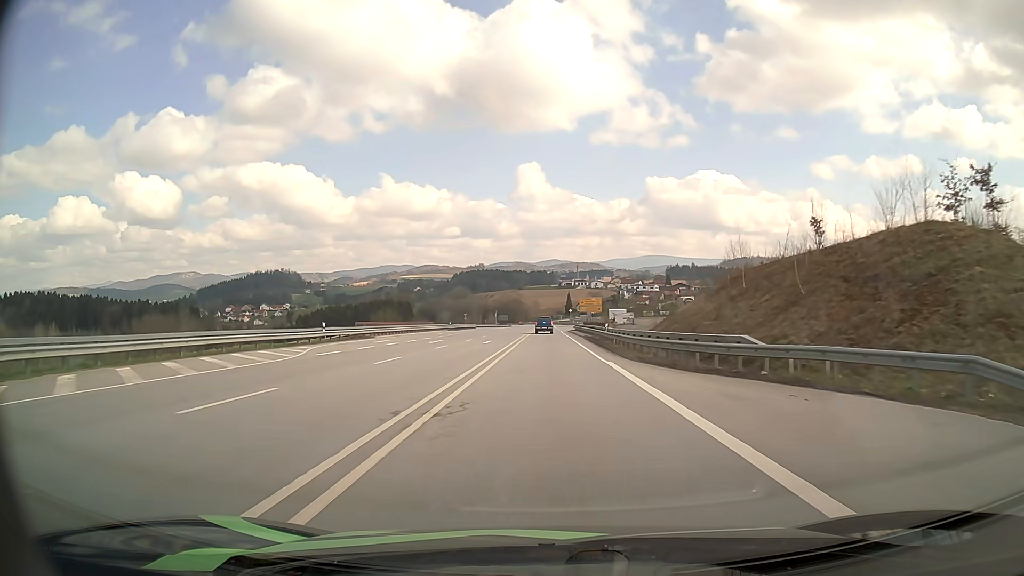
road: primary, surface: asphalt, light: Day
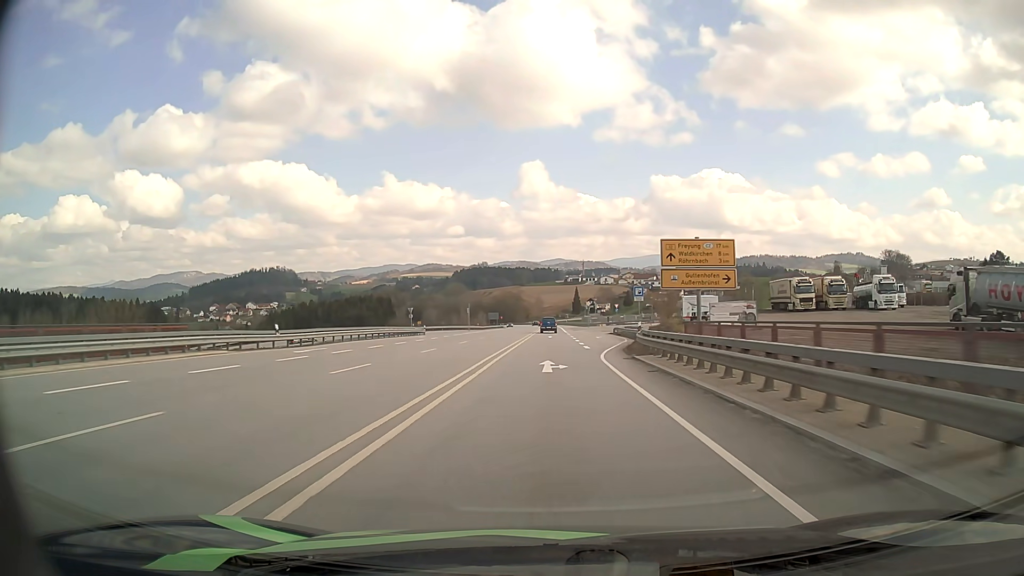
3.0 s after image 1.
(-0.1, +64.3) m; 0°
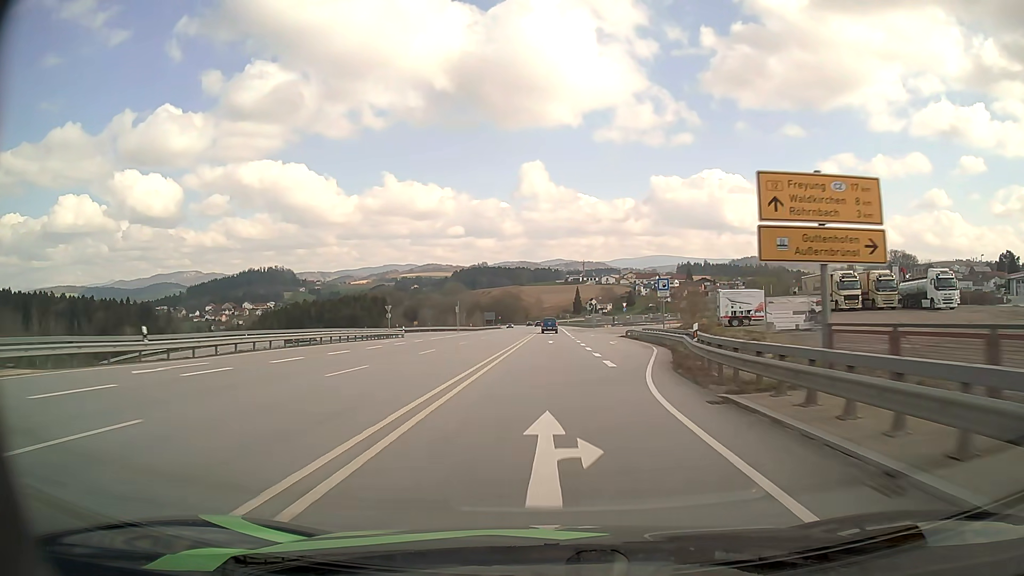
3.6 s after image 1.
(0.0, +12.6) m; 0°
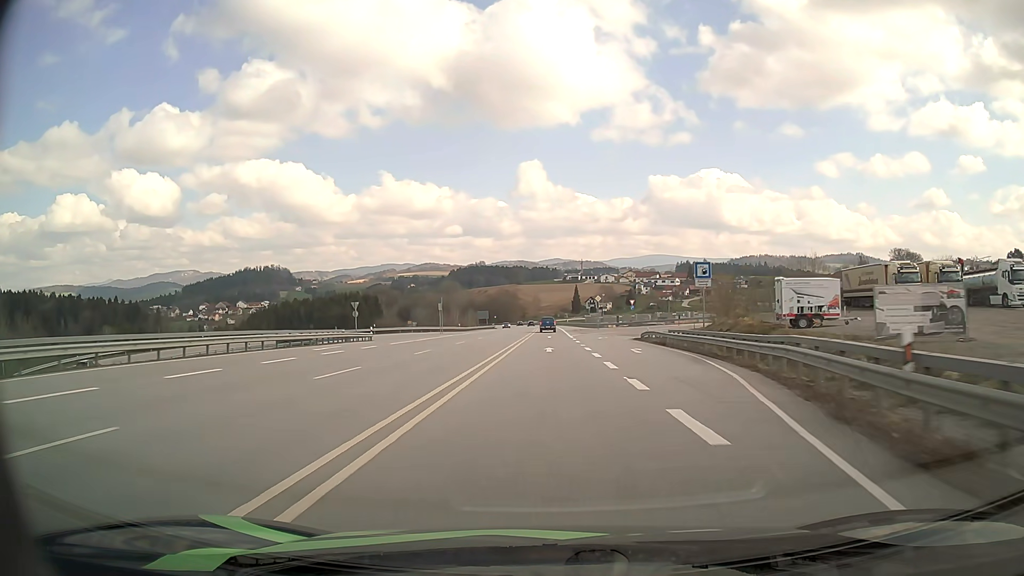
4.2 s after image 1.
(0.0, +12.8) m; 0°
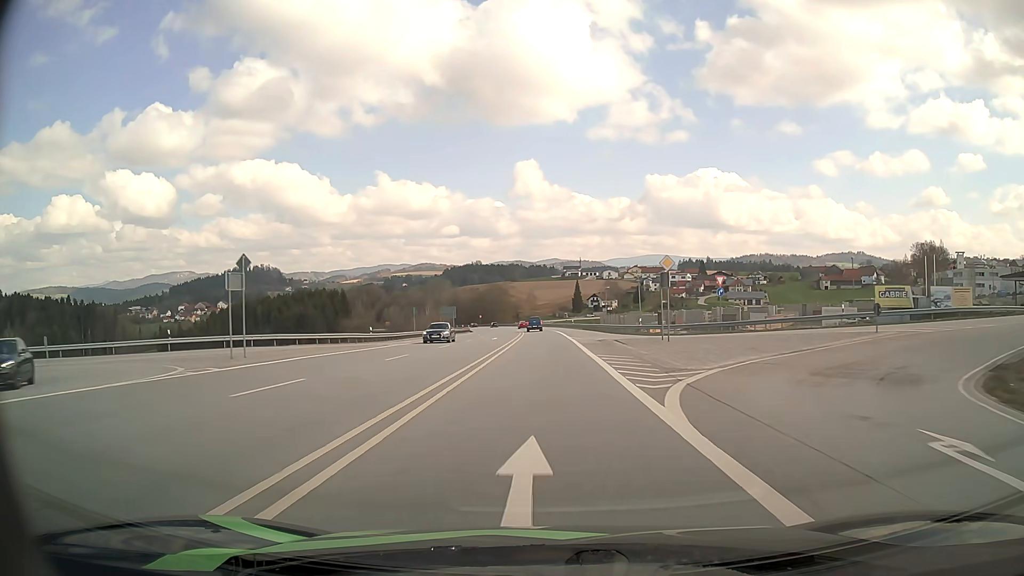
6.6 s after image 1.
(+0.2, +52.4) m; 0°
(0, +10) (0, +20) (0, +30) (0, +40) (-1, +50) (-1, +60) (-1, +70) (-1, +80) (-2, +90) (-3, +100) m
